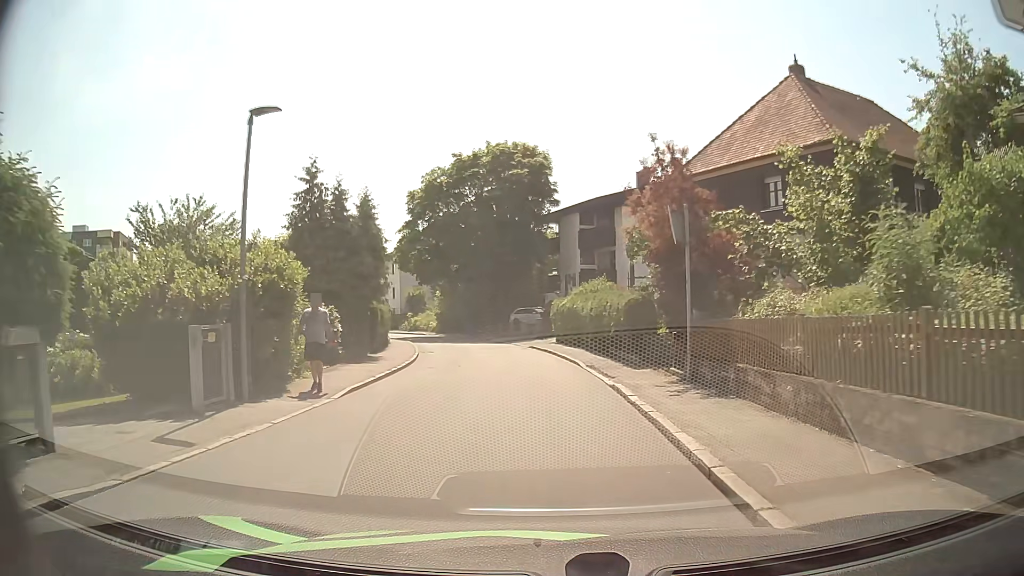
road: residential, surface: asphalt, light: Day
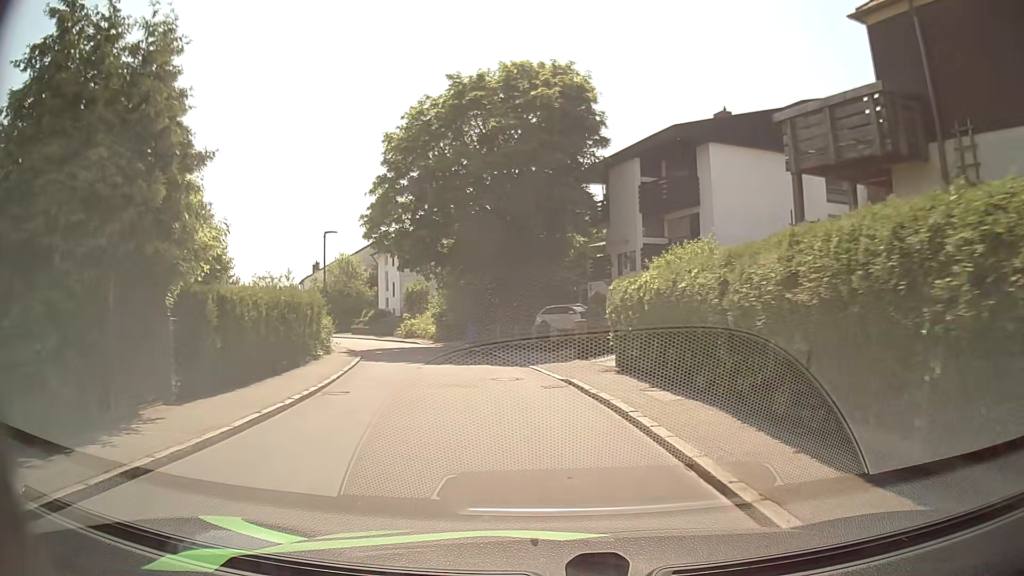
(-0.3, +16.8) m; -3°
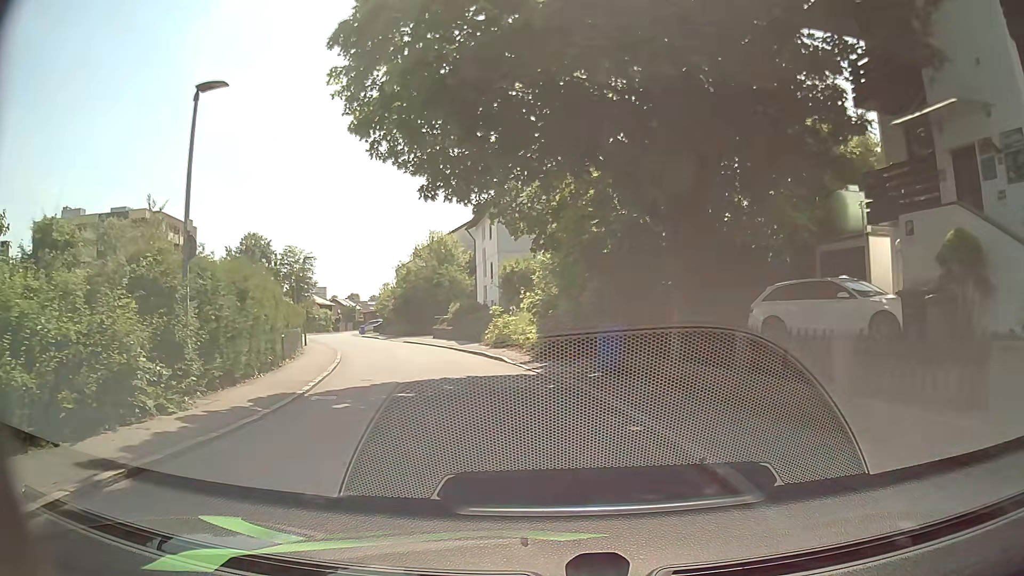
(-1.8, +19.9) m; -11°
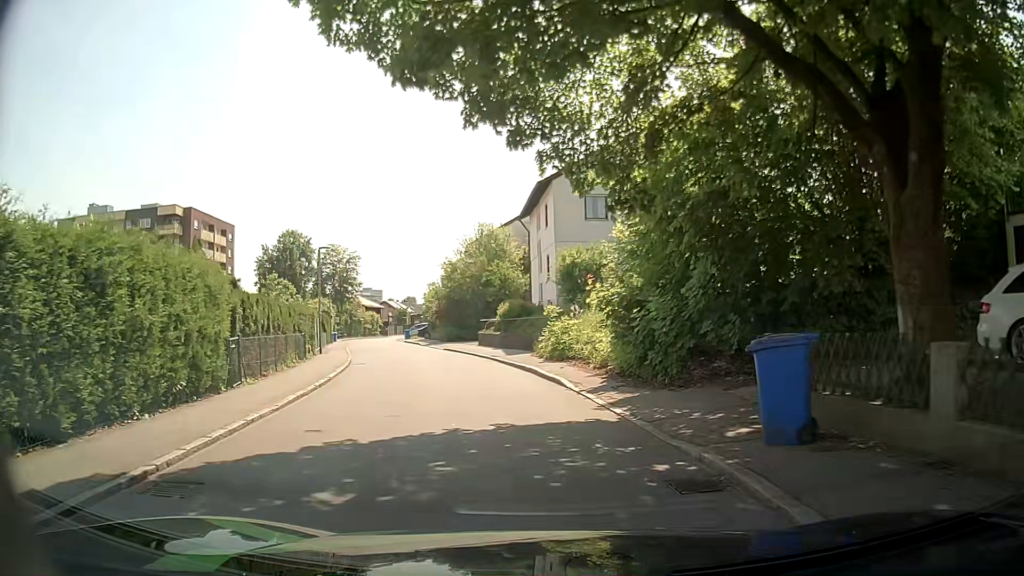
(-0.3, +7.2) m; -6°
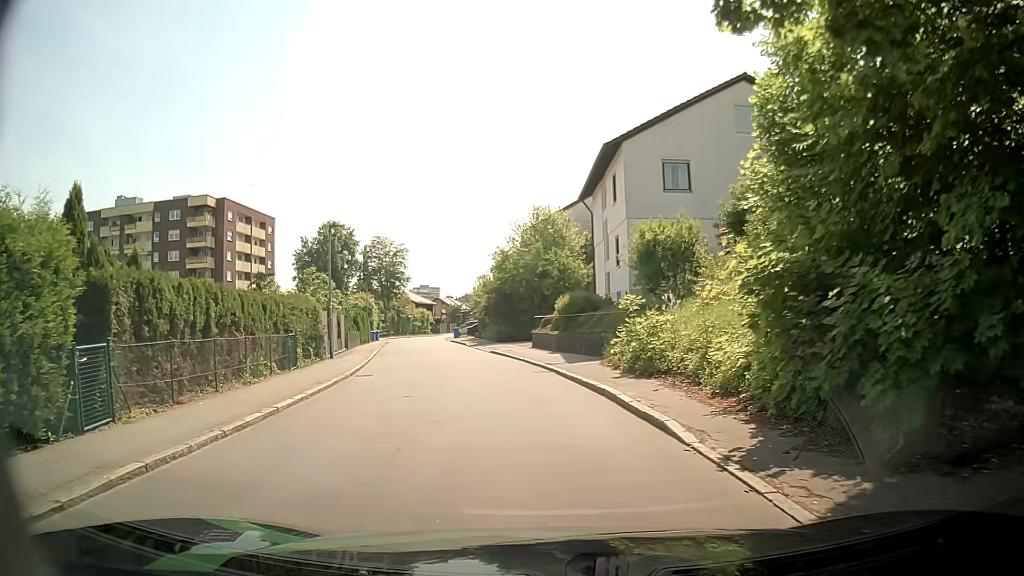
(-0.2, +6.9) m; -3°
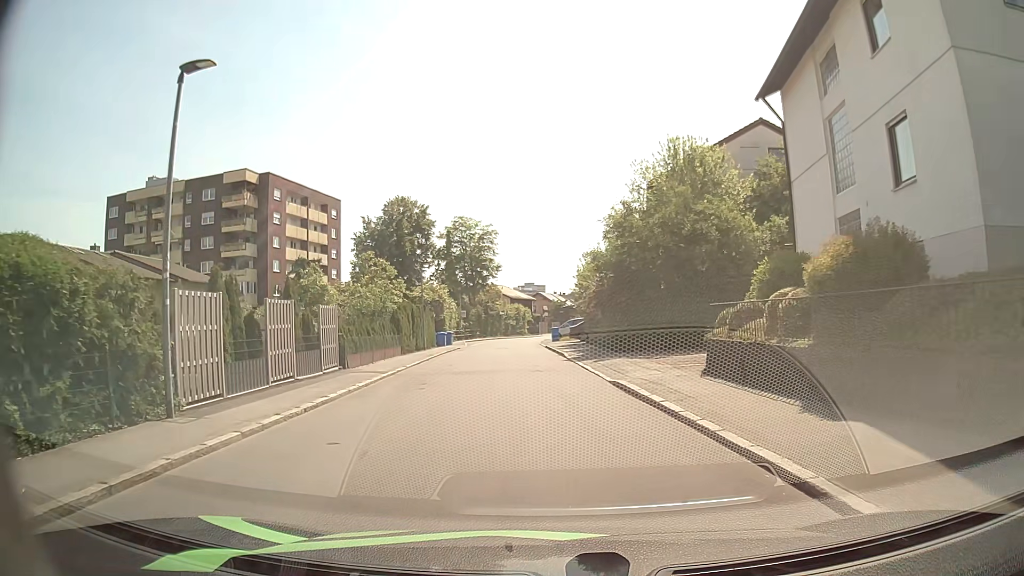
(-1.9, +17.9) m; -10°
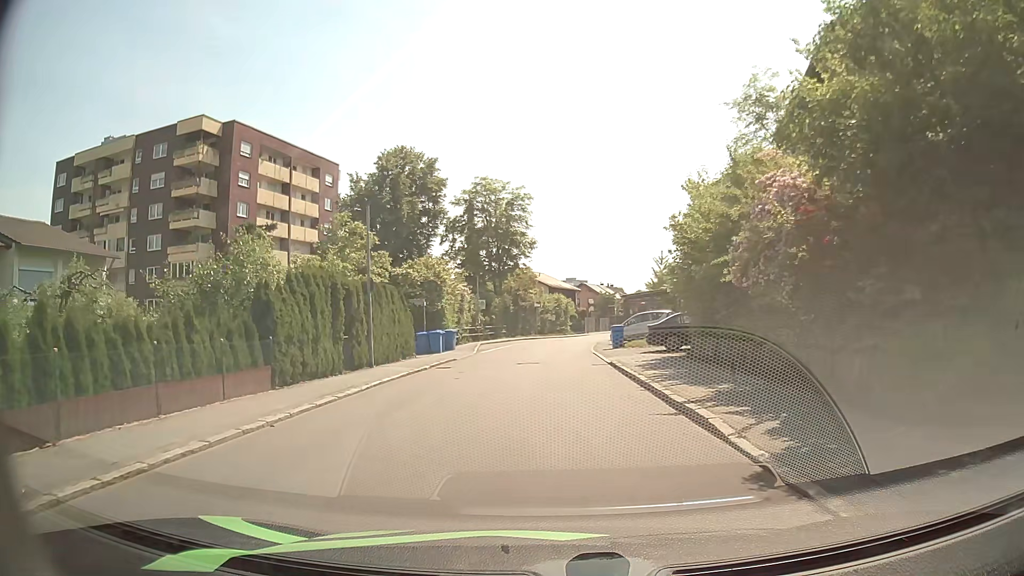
(-0.7, +19.7) m; -4°
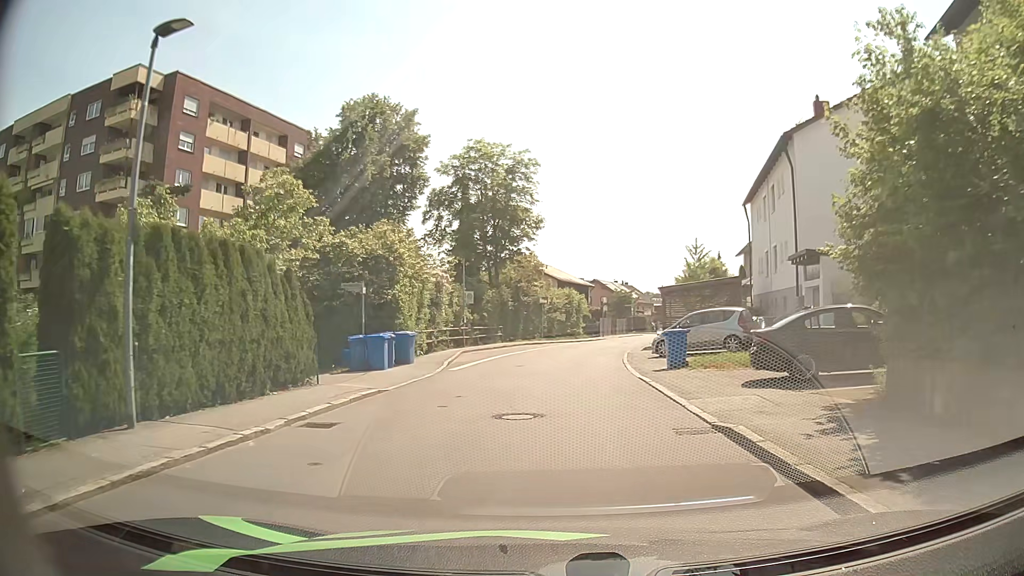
(+0.1, +12.7) m; +1°
(0, +10) (0, +20) (+1, +30) (+3, +40) (+5, +50) (+8, +59) (+10, +69) (+13, +78) (+17, +88) (+20, +97) m
